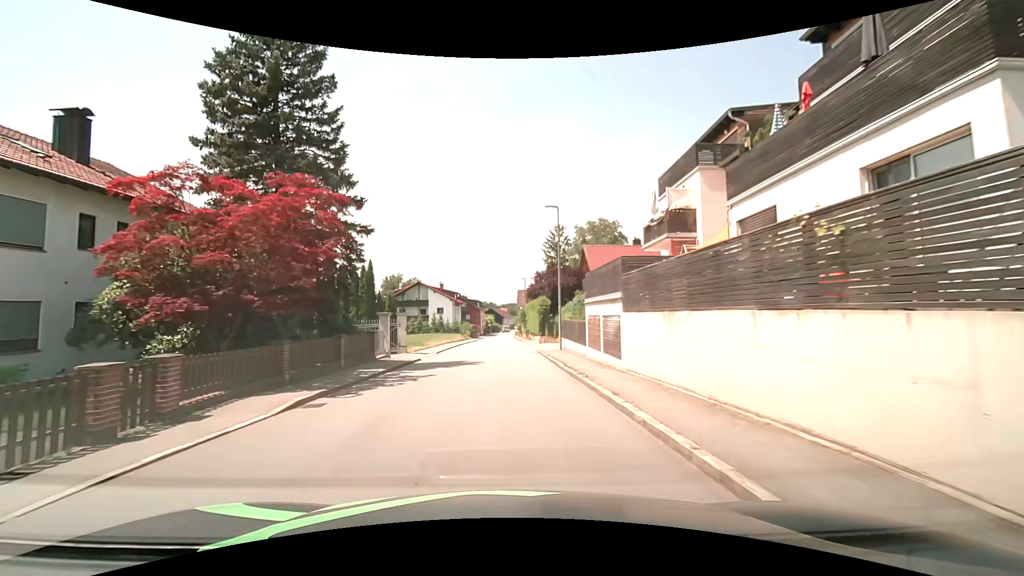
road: secondary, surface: asphalt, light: Day
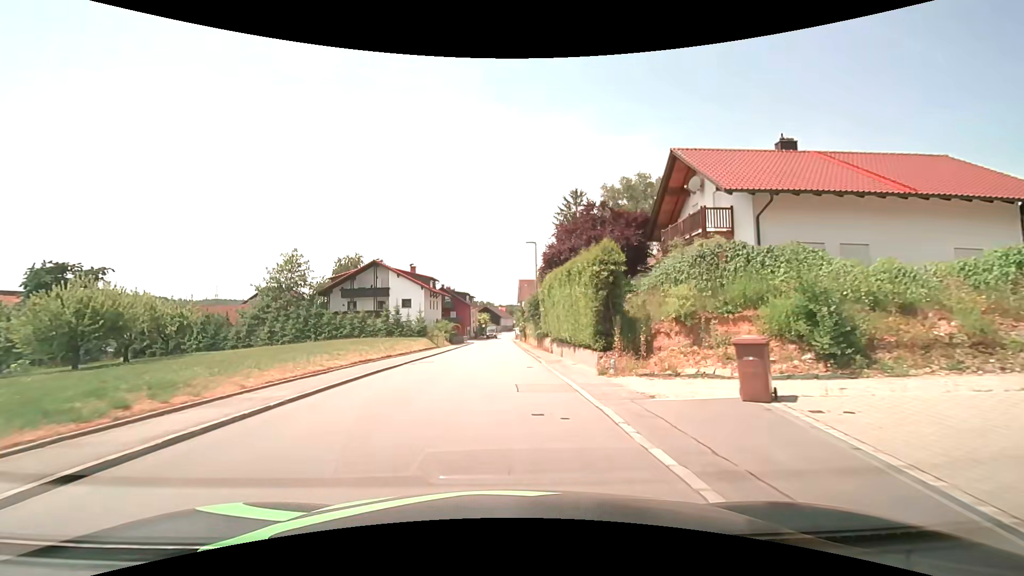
(+0.1, +29.3) m; 0°
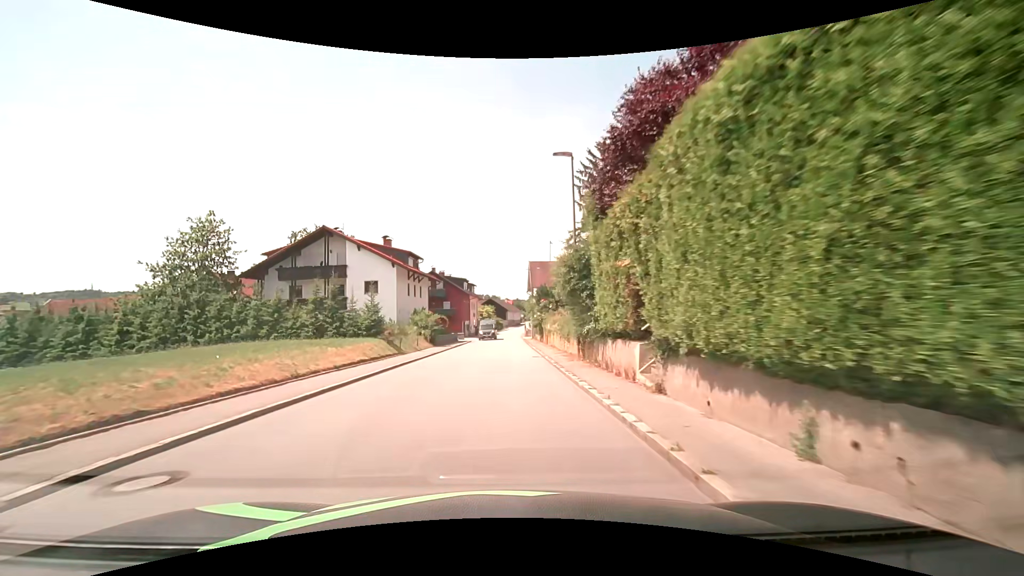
(-0.1, +19.0) m; -2°
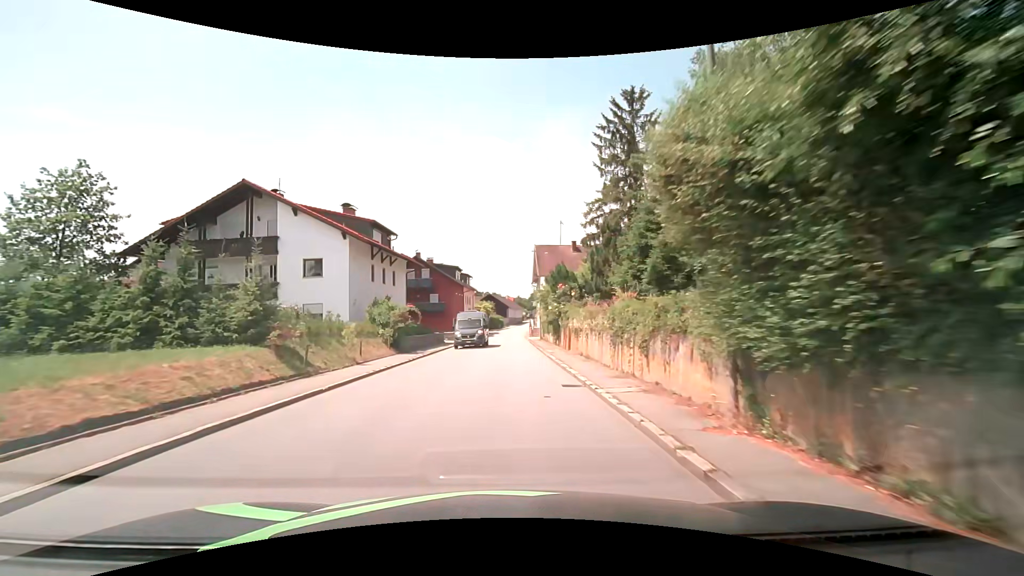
(+0.2, +13.3) m; +1°
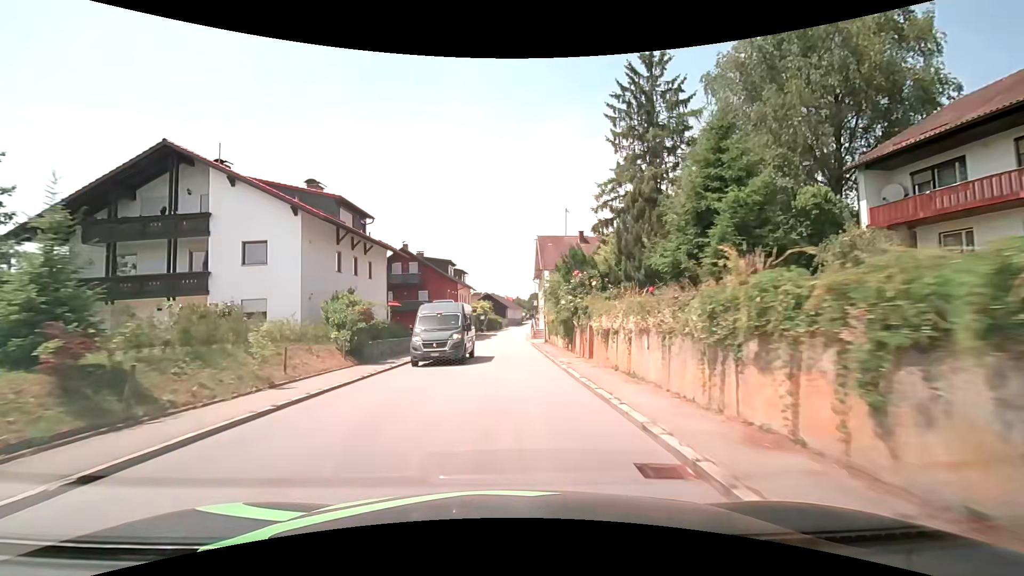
(0.0, +6.9) m; 0°
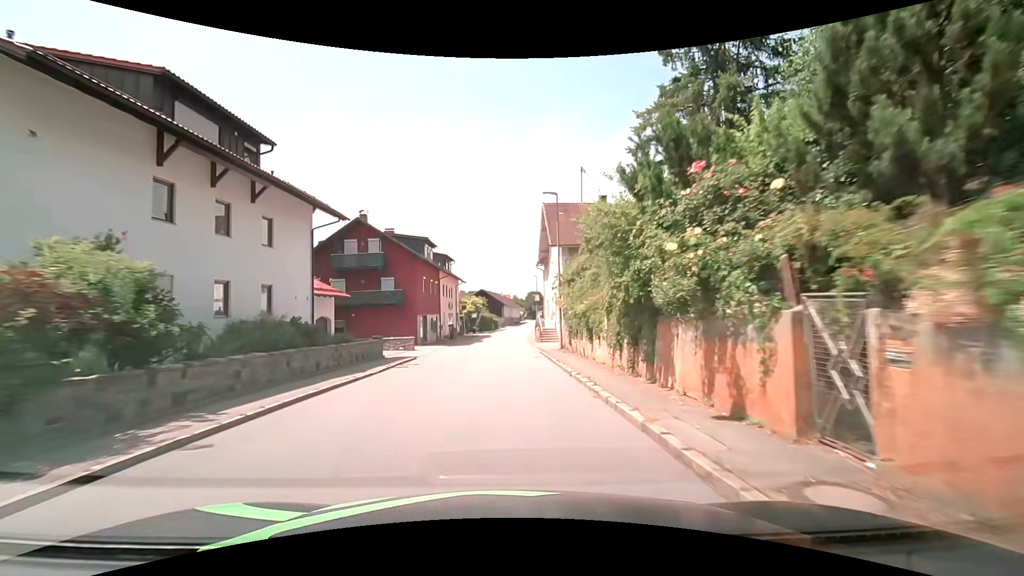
(+0.1, +14.1) m; +1°
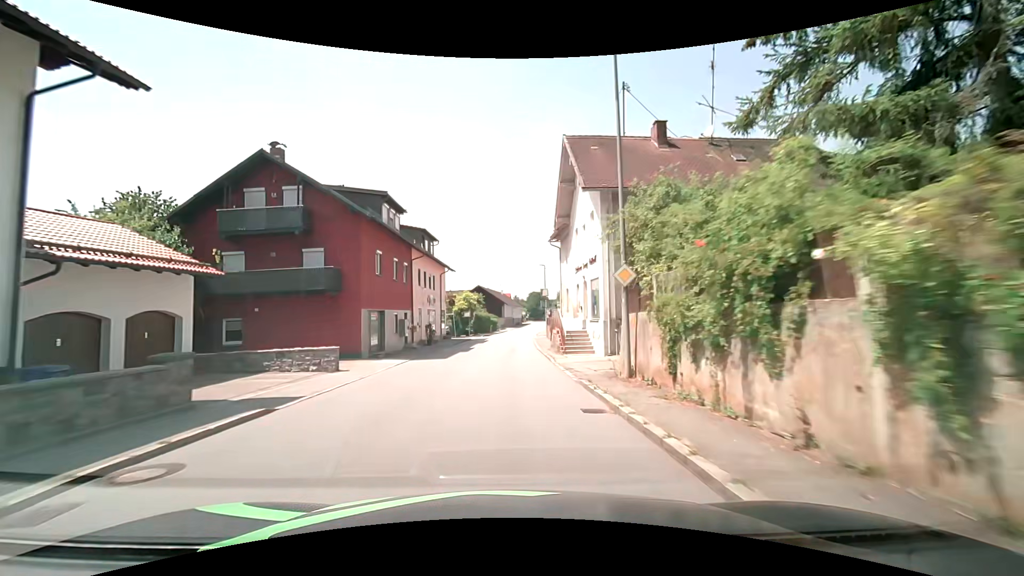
(-0.1, +14.6) m; 0°
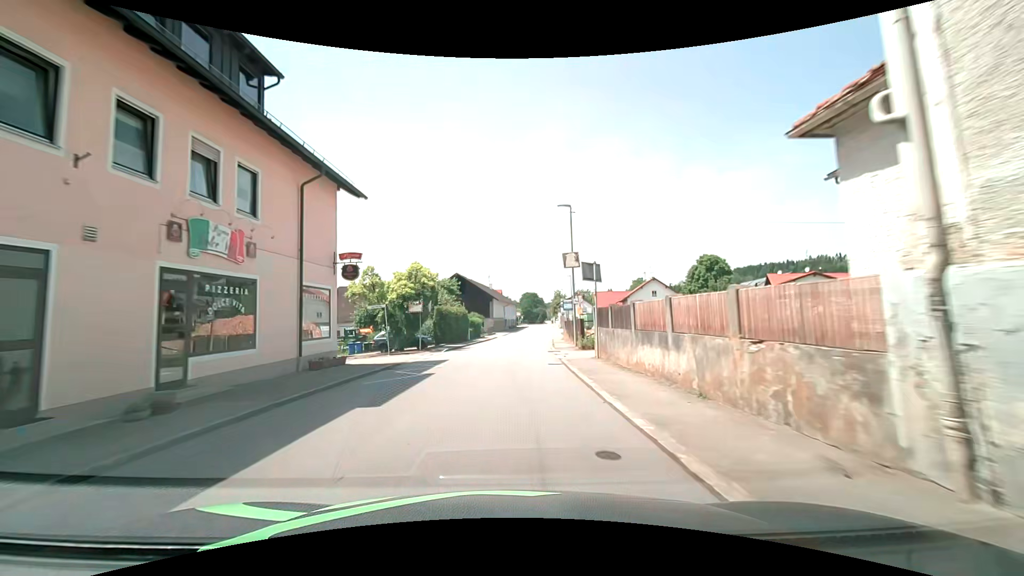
(0.0, +30.1) m; 0°
(0, +10) (0, +20) (+1, +30) (+2, +40) (+3, +50) (+4, +60) (+5, +70) (+6, +80) (+7, +90) (+8, +100) m
